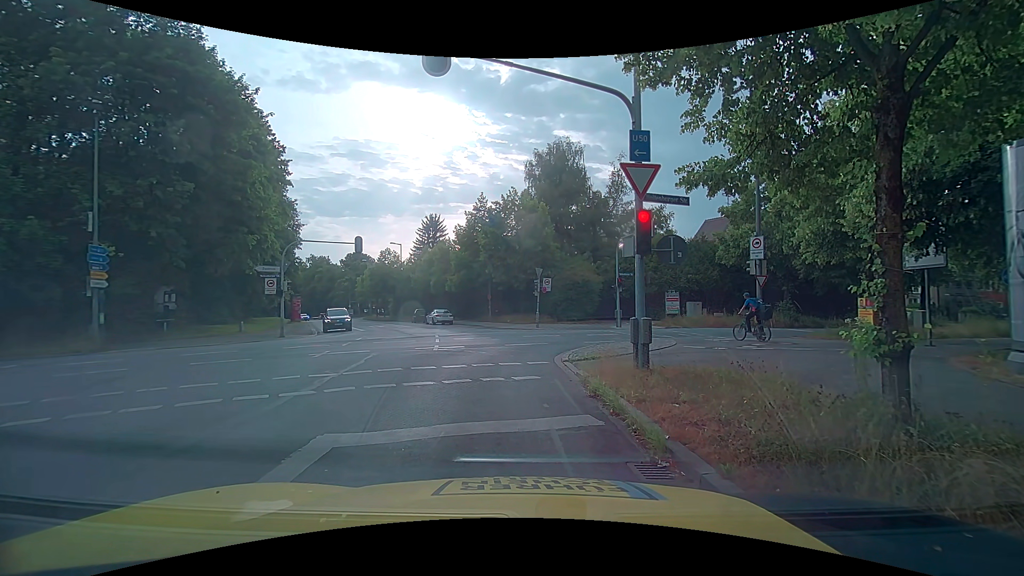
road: tertiary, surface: asphalt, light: Day
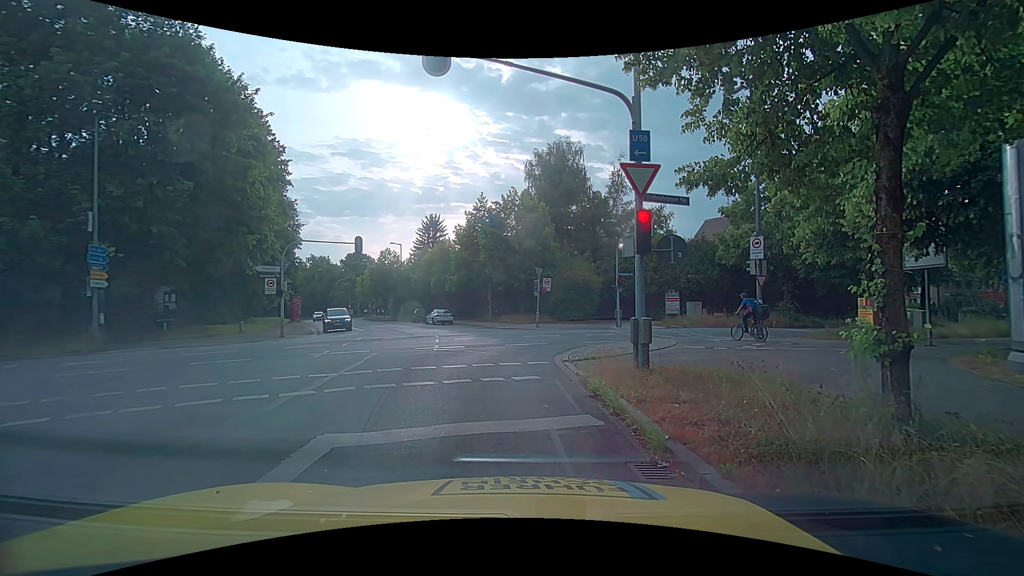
(0.0, 0.0) m; 0°
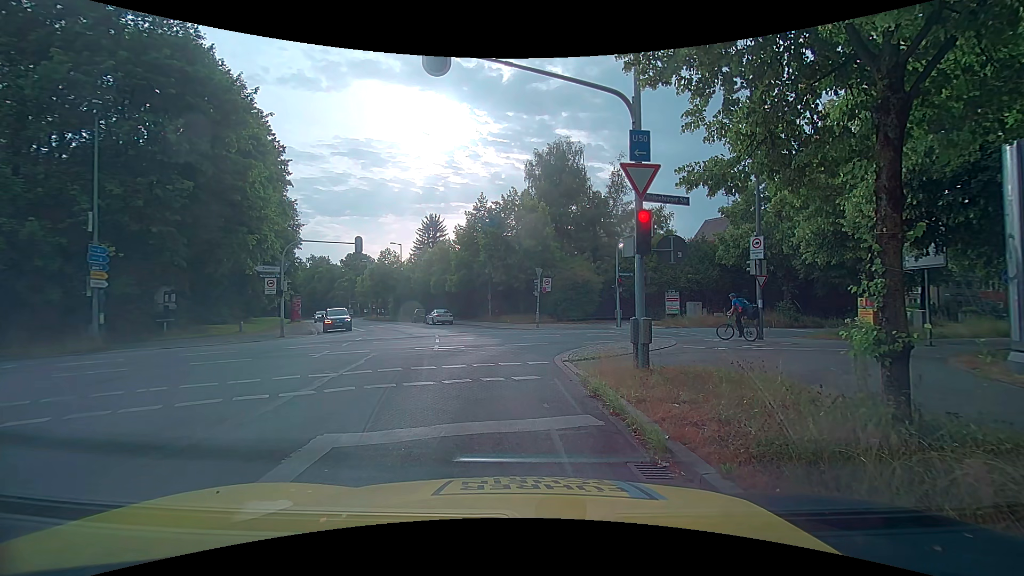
(0.0, 0.0) m; 0°
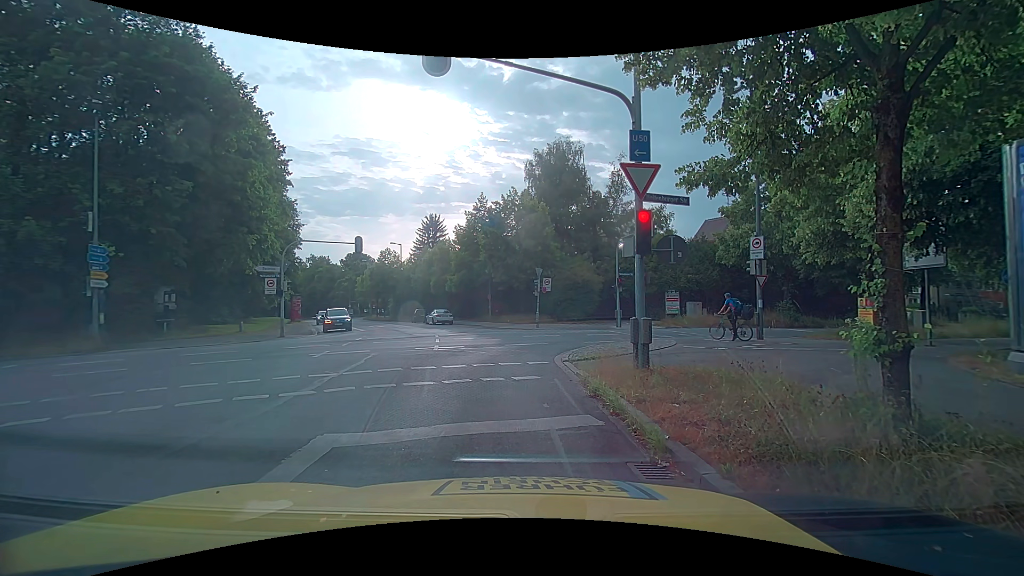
(0.0, 0.0) m; 0°
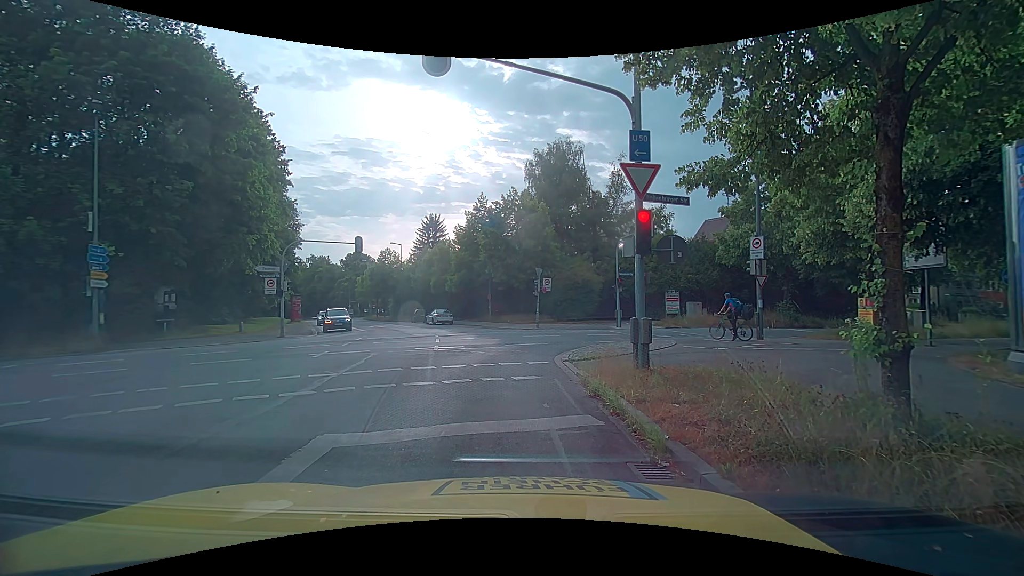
(0.0, 0.0) m; 0°
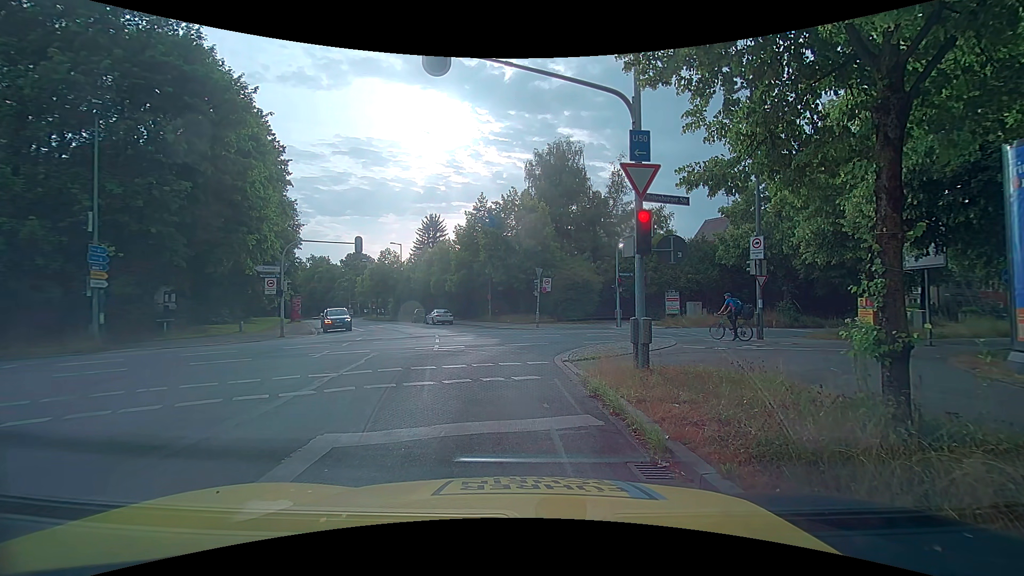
(0.0, 0.0) m; 0°
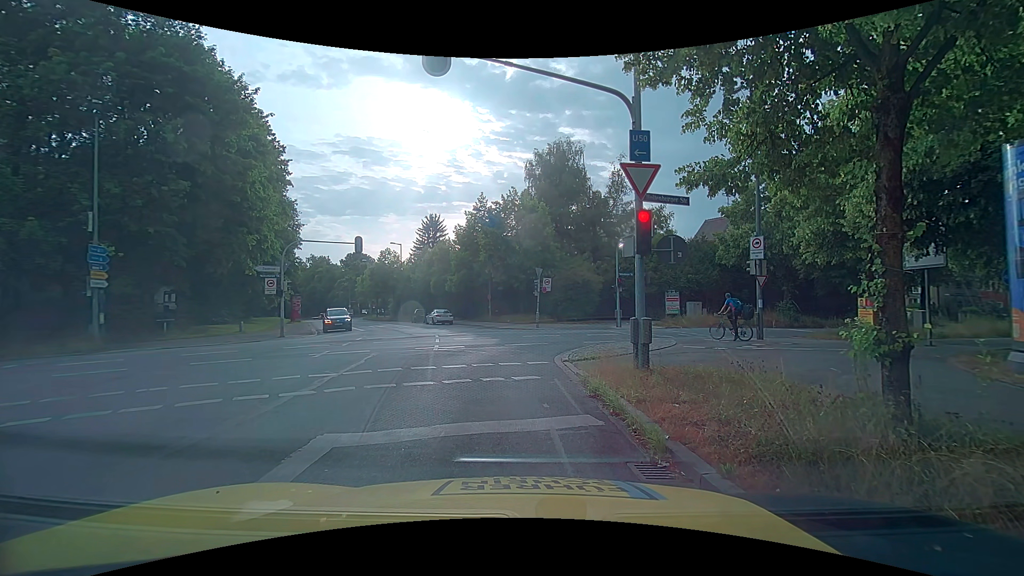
(0.0, 0.0) m; 0°
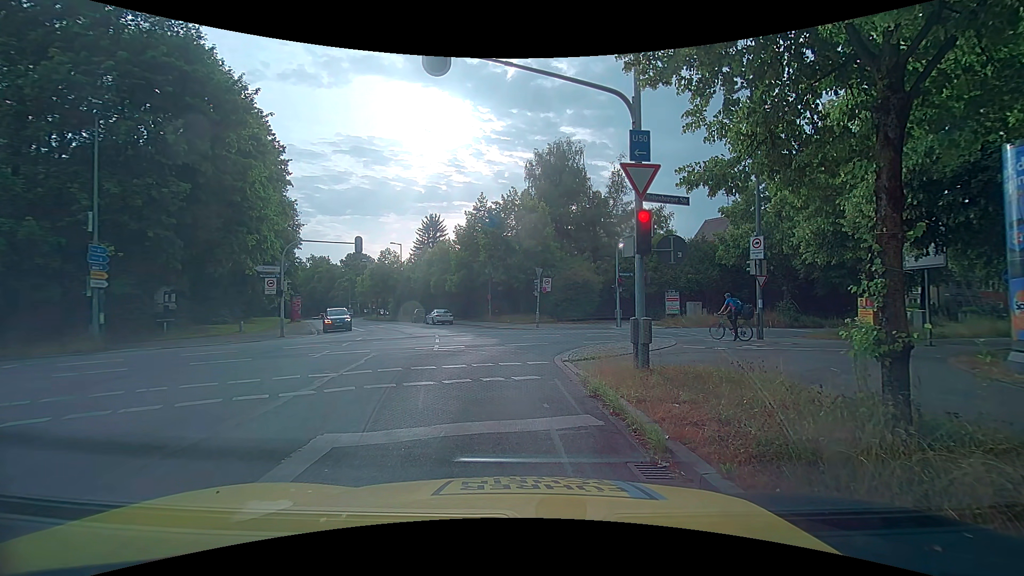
(0.0, 0.0) m; 0°
